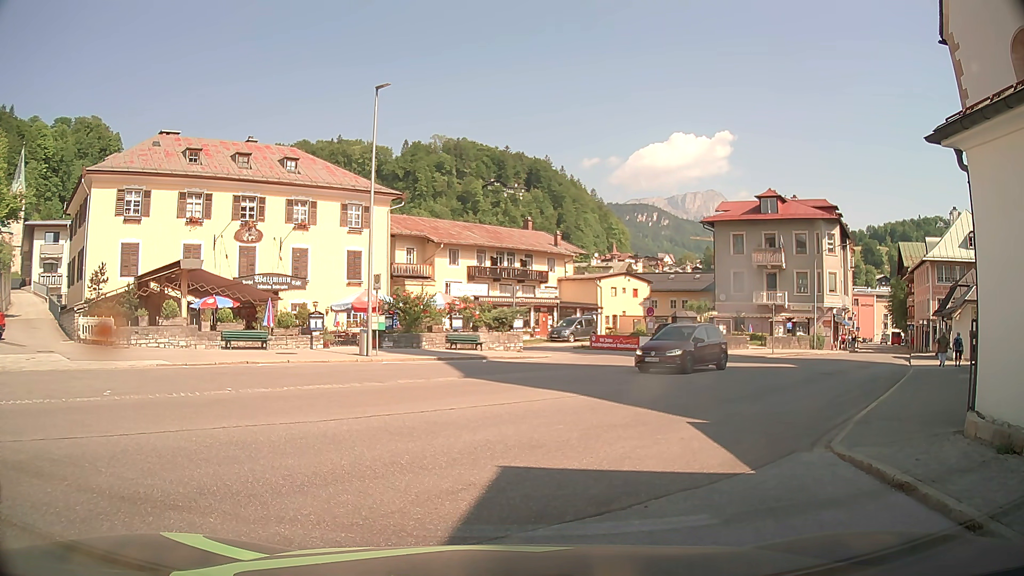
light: Day
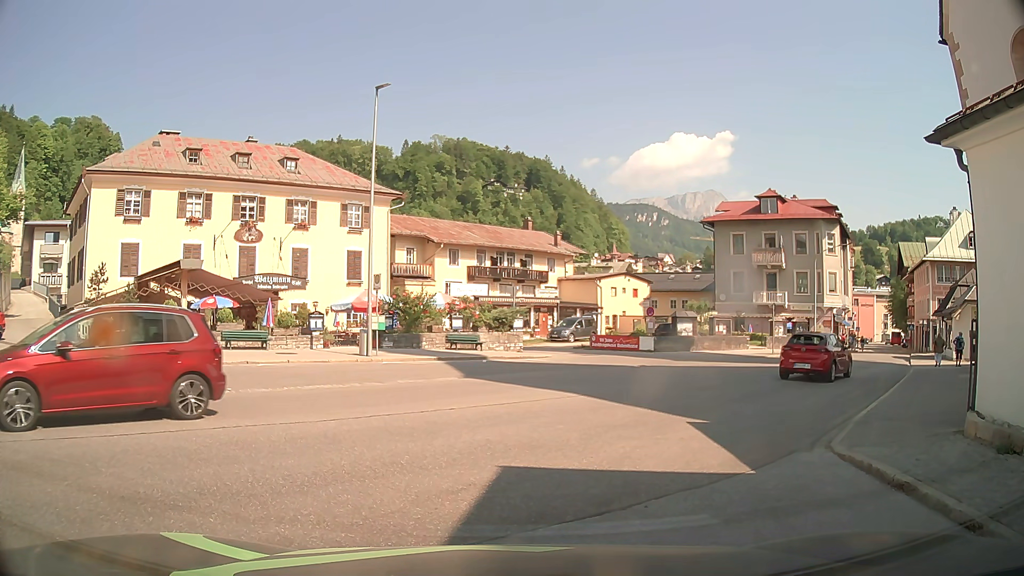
(0.0, 0.0) m; 0°
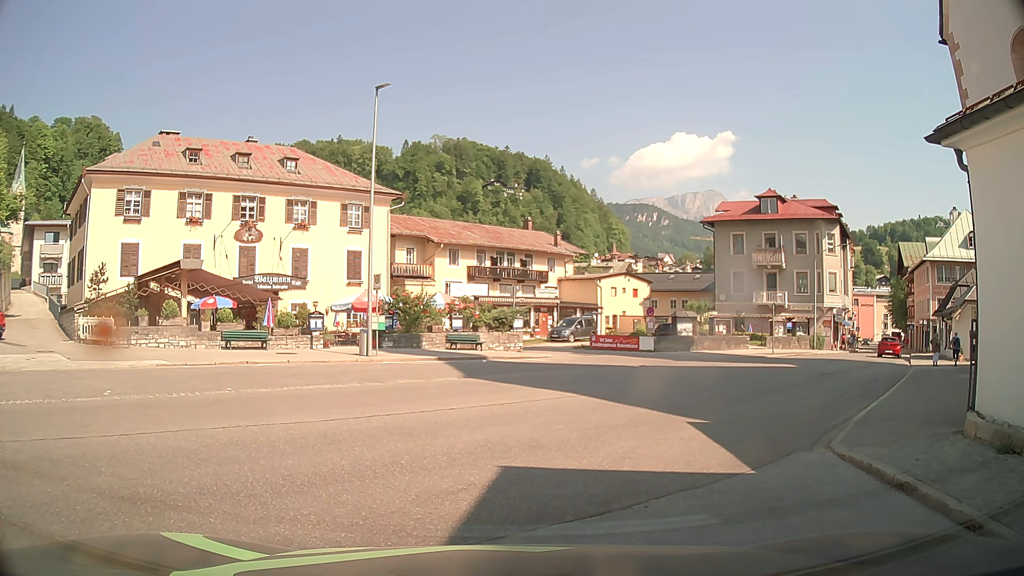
(0.0, 0.0) m; 0°
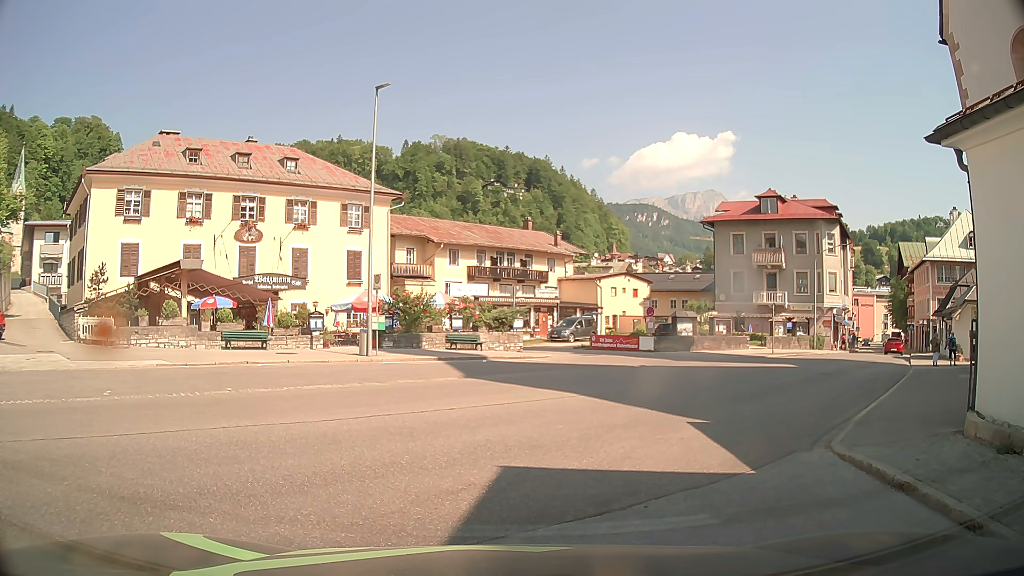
(0.0, 0.0) m; 0°
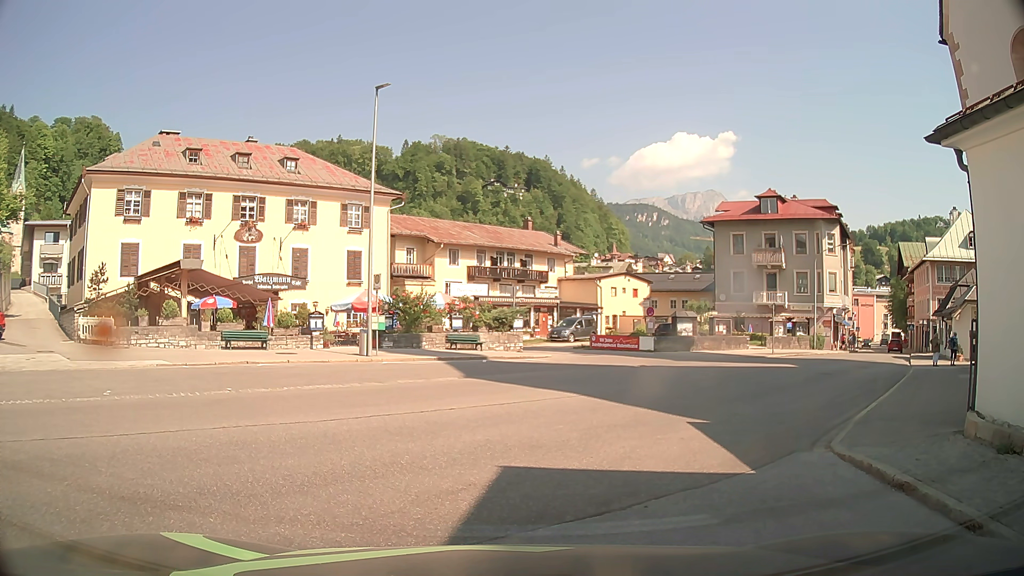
(0.0, 0.0) m; 0°
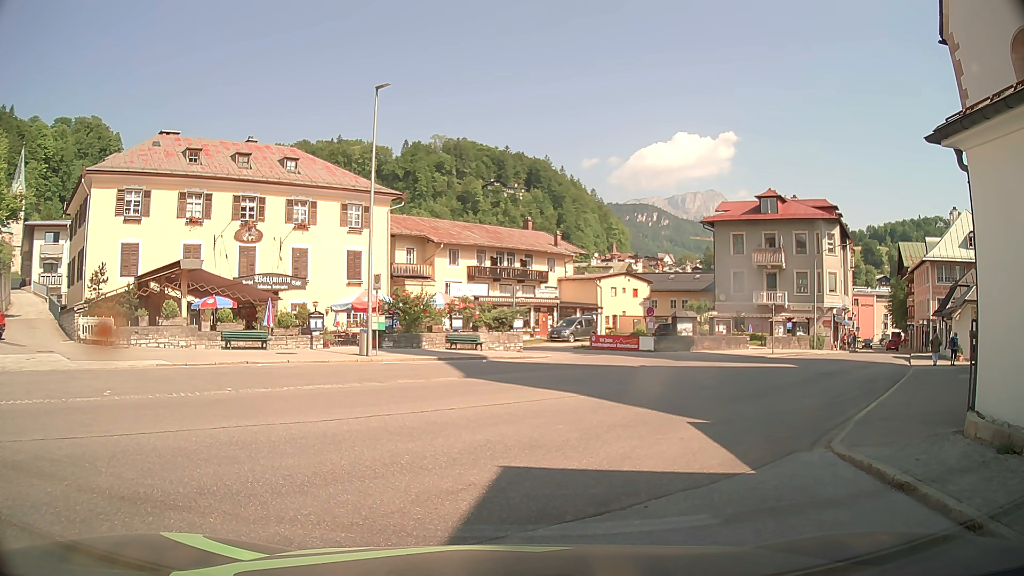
(0.0, 0.0) m; 0°
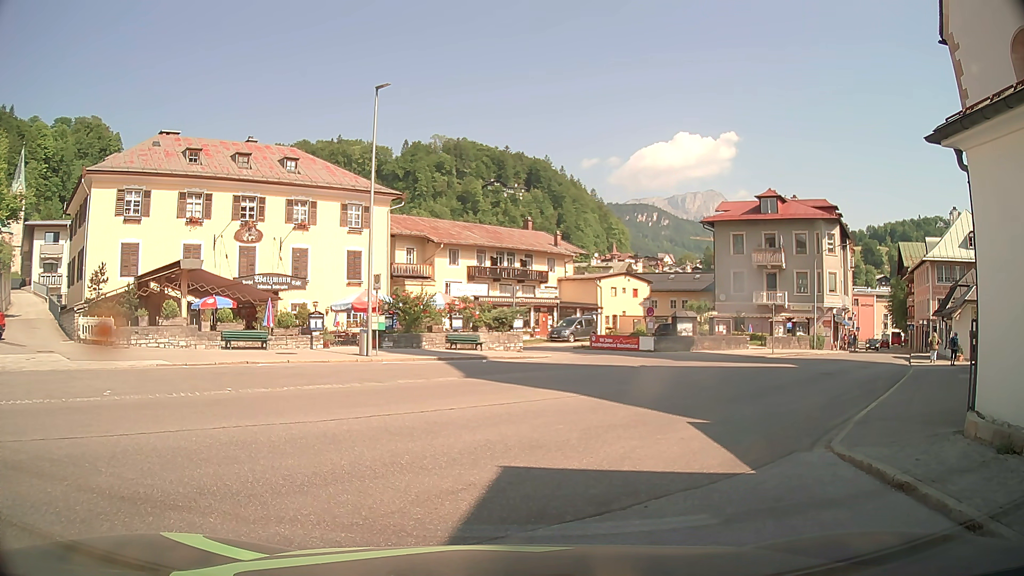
(0.0, 0.0) m; 0°
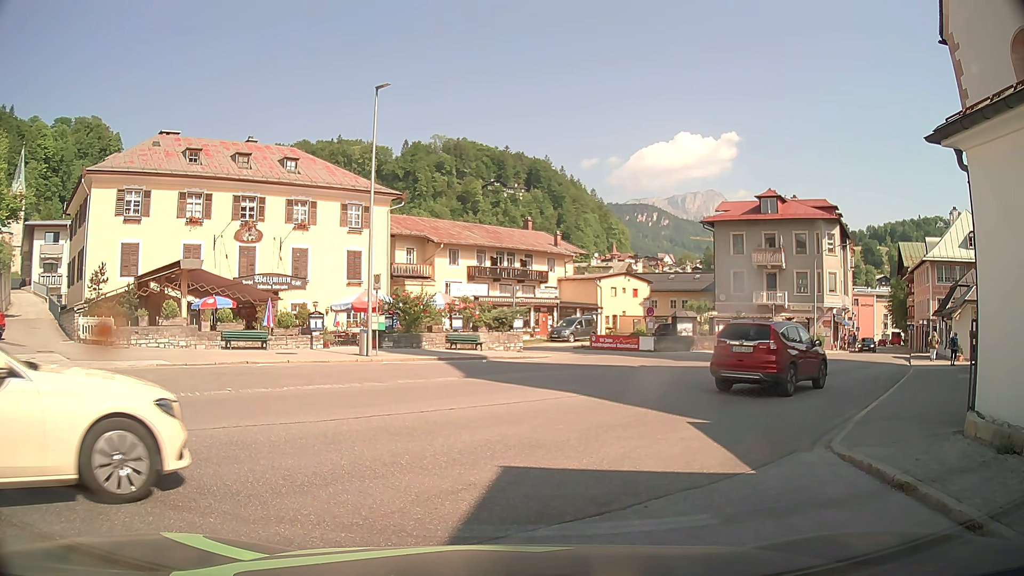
(0.0, 0.0) m; 0°
